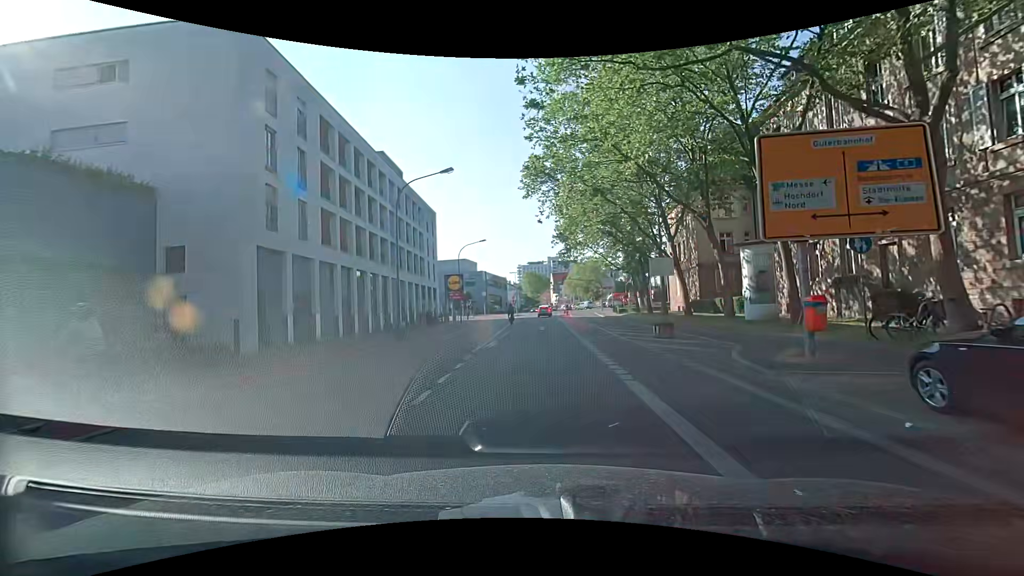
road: secondary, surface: asphalt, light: Day
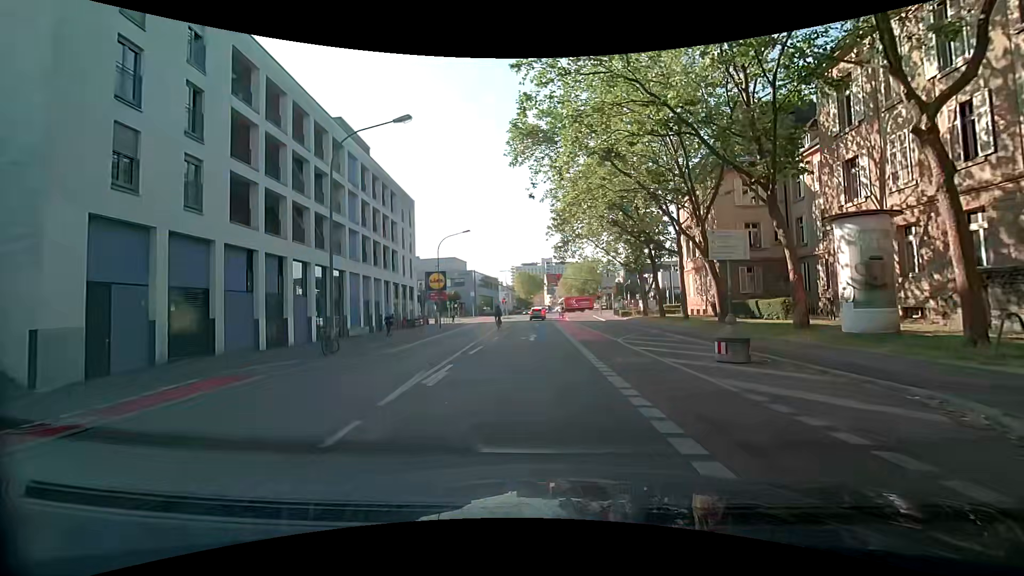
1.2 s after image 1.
(+0.2, +8.1) m; +1°
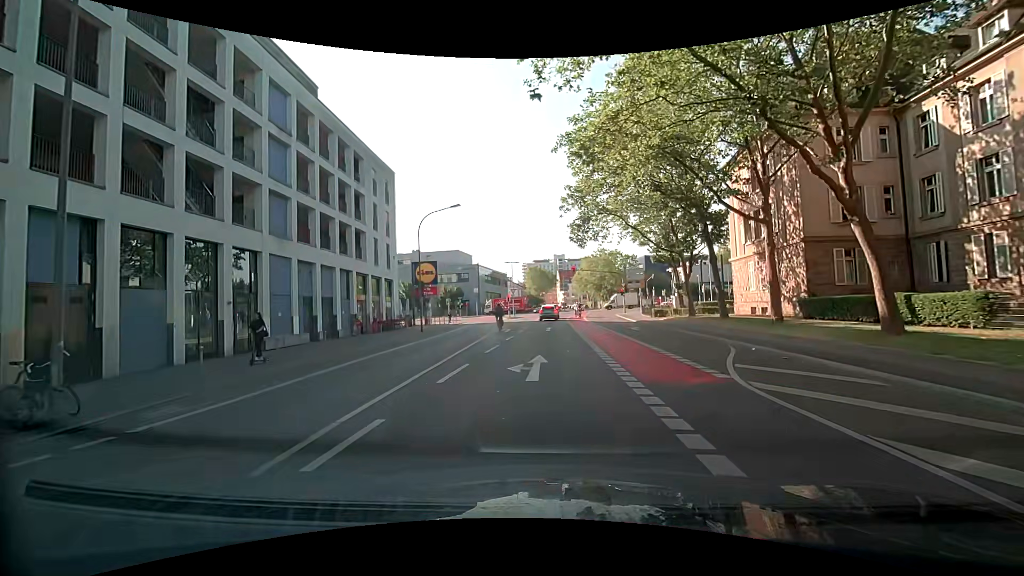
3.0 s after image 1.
(0.0, +12.0) m; -2°
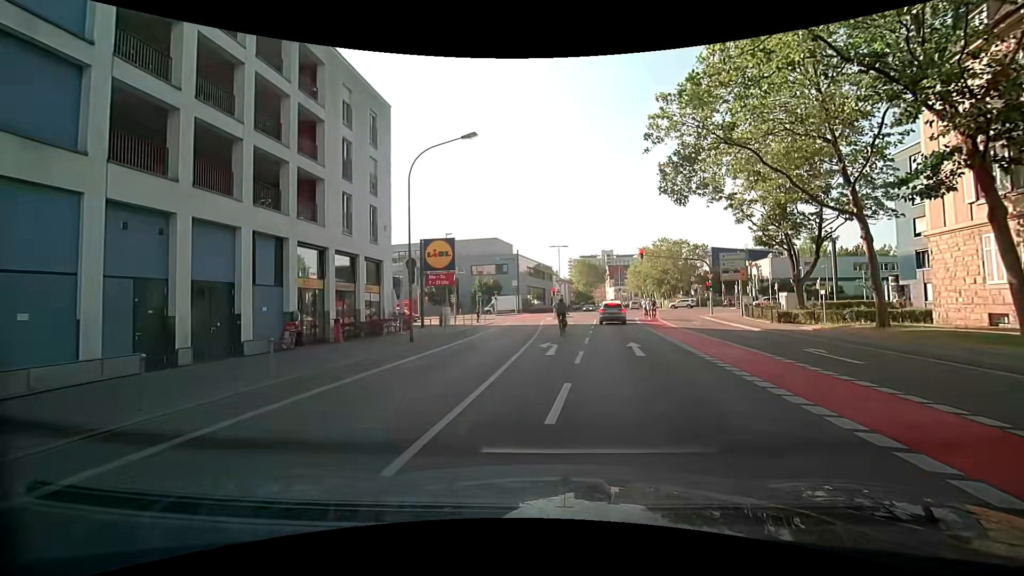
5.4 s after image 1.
(-0.6, +15.4) m; -4°
